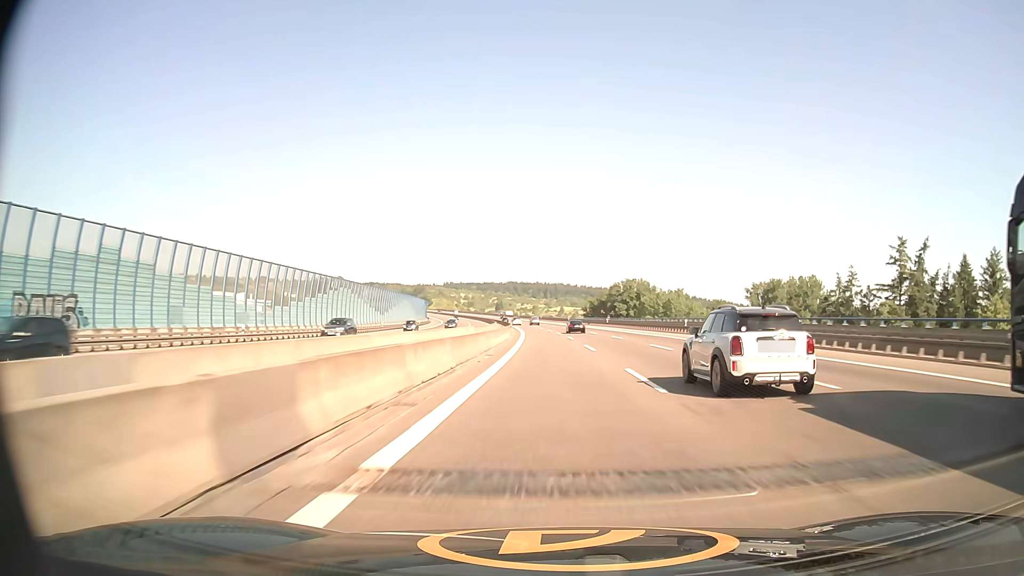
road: motorway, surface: asphalt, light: Day
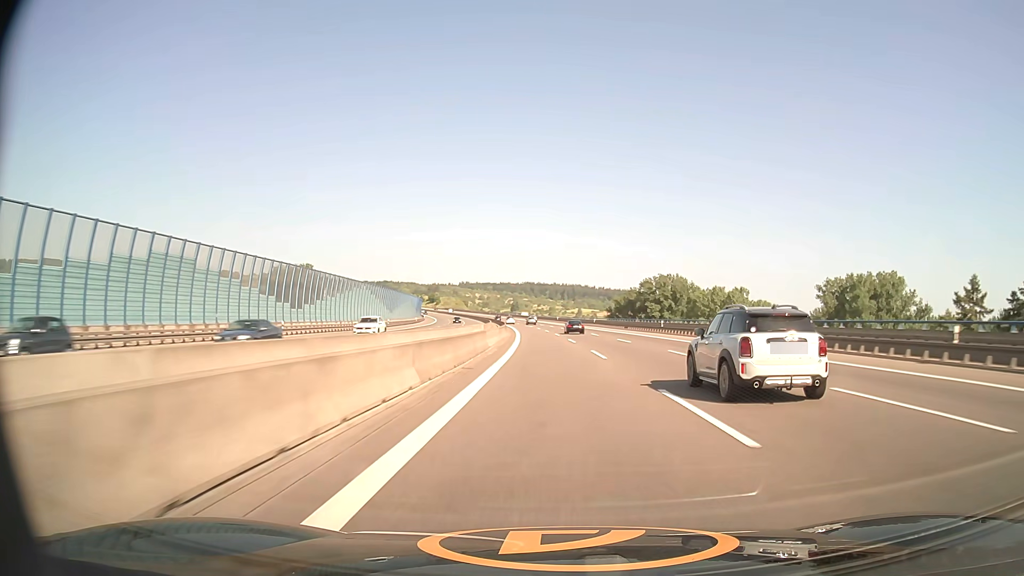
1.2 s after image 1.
(-0.5, +41.2) m; -1°
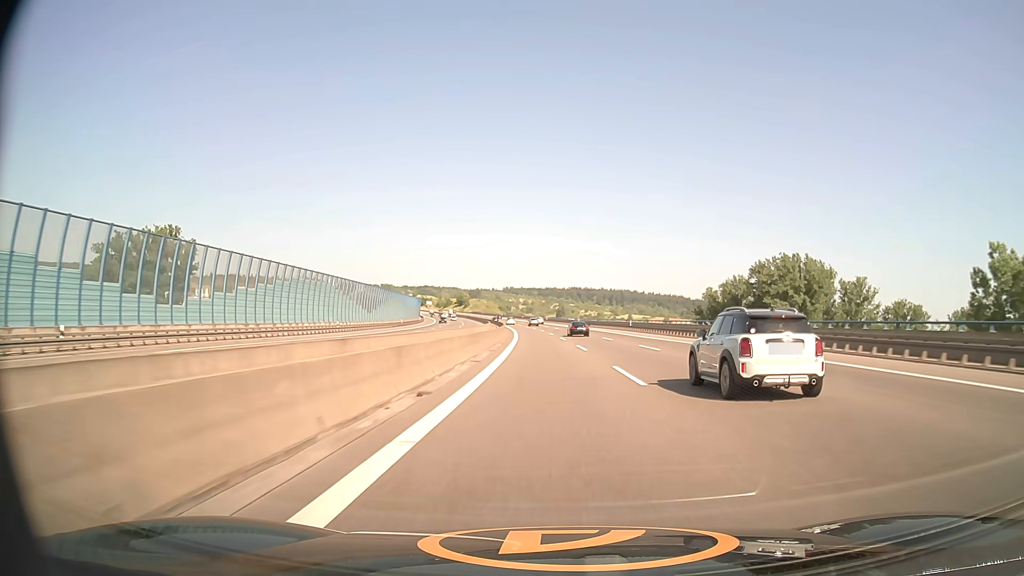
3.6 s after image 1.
(-2.6, +81.6) m; -4°
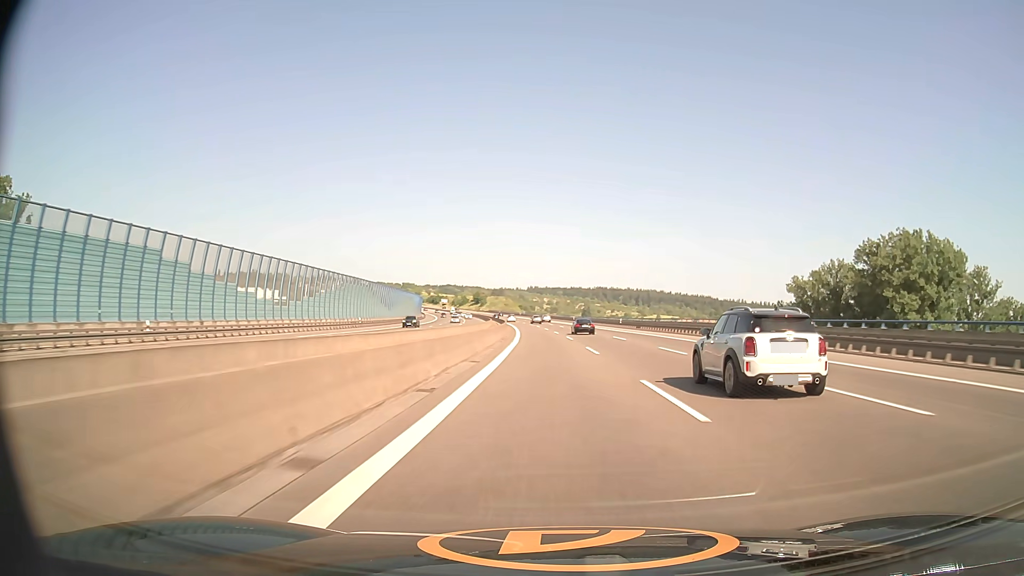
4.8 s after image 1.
(-0.8, +41.0) m; -2°
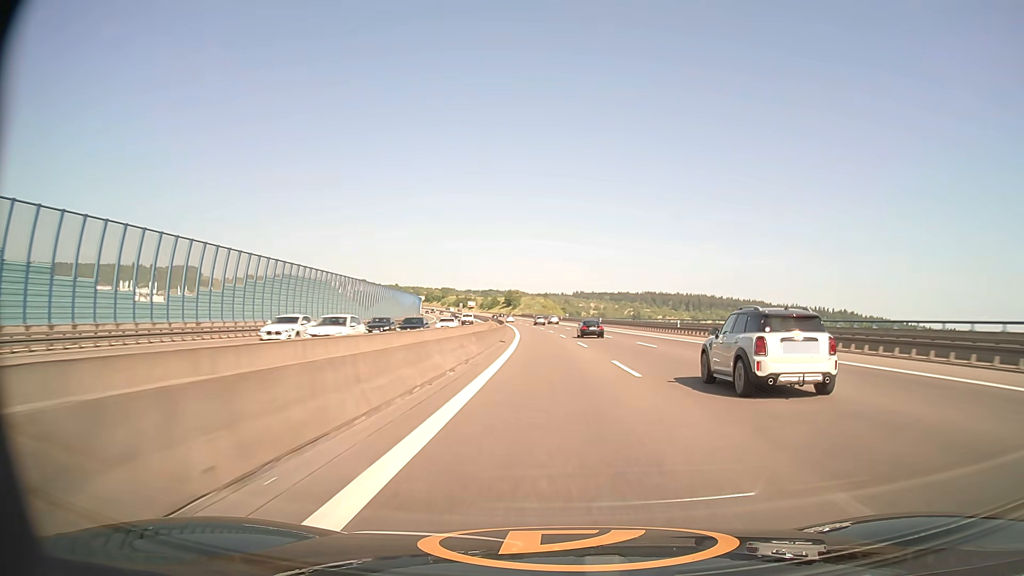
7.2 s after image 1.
(-2.7, +81.7) m; -4°
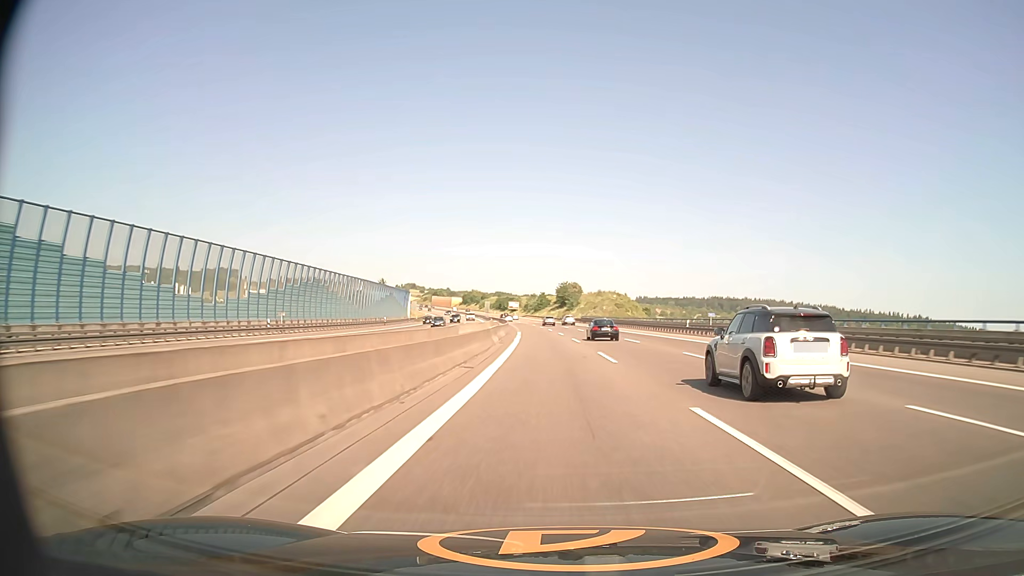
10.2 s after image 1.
(-4.4, +101.1) m; -5°
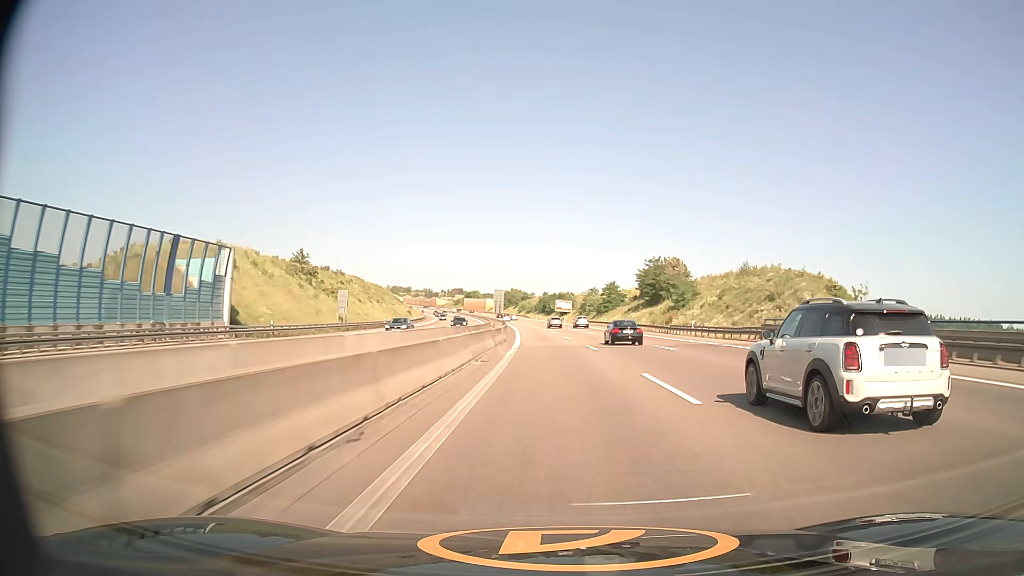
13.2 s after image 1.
(-4.2, +99.8) m; -5°
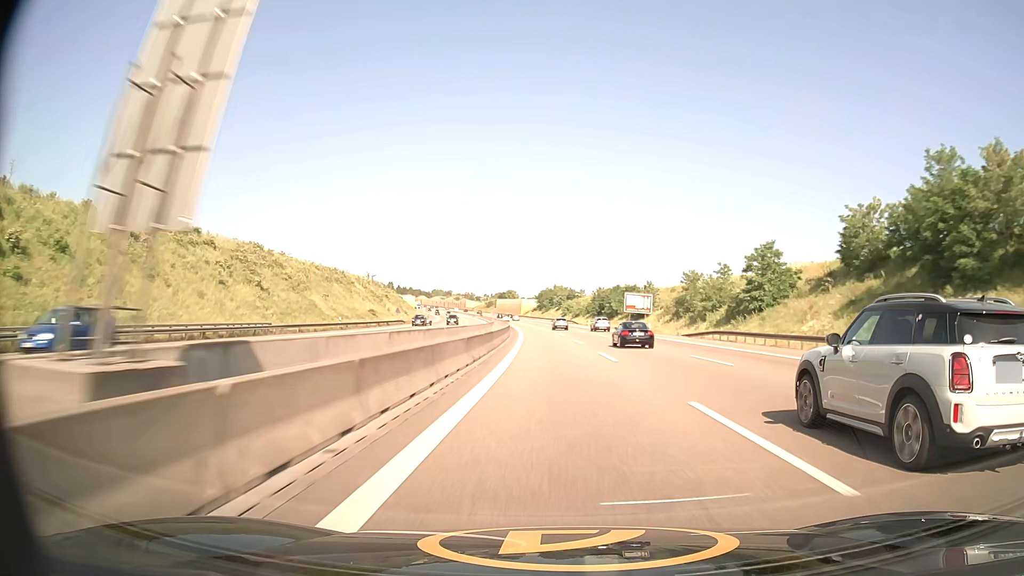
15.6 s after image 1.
(-2.7, +78.5) m; -4°
(0, +10) (0, +20) (0, +30) (0, +40) (-1, +50) (-1, +60) (-2, +70) (-2, +80) (-3, +90) (-4, +100) m
